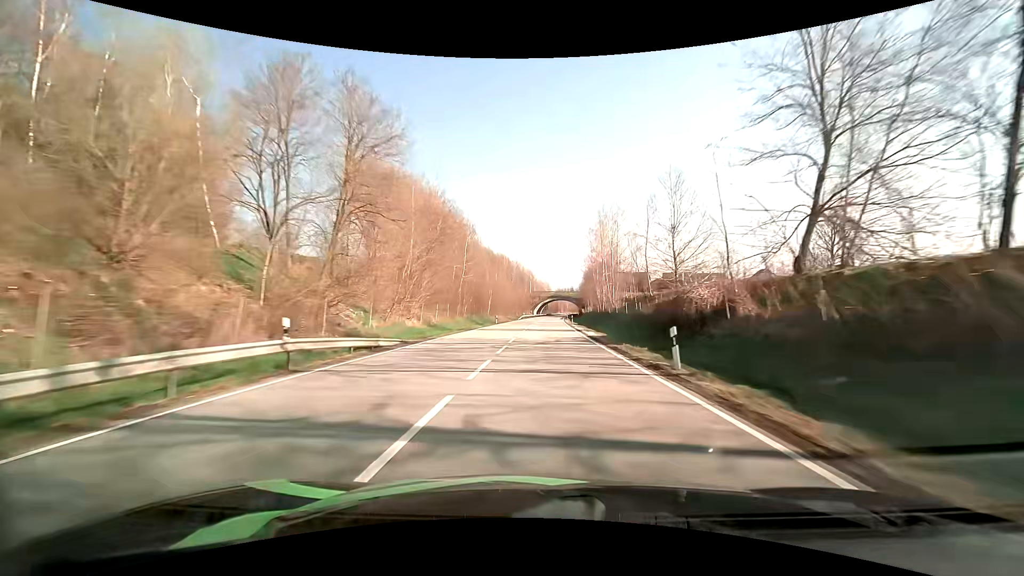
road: primary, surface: asphalt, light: Day
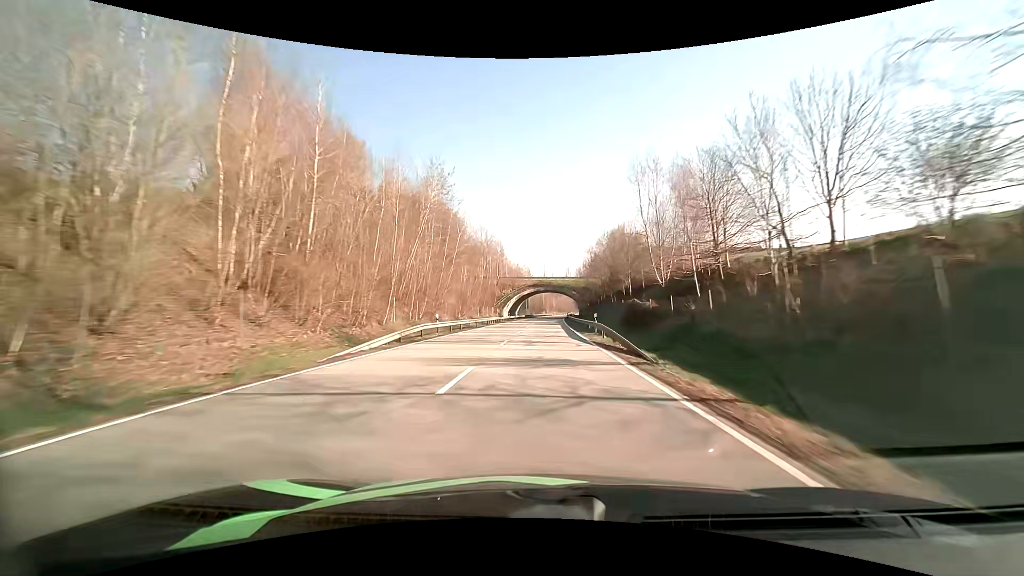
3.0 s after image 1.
(+1.7, +81.0) m; +2°
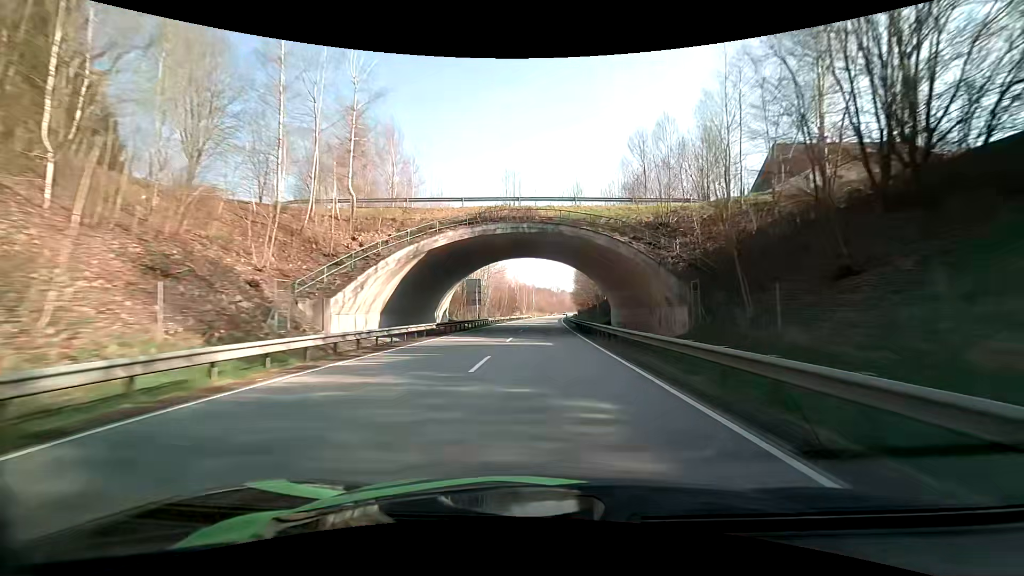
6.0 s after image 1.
(+1.6, +80.9) m; +3°
(0, +10) (0, +20) (0, +30) (0, +40) (0, +50) (0, +60) (+1, +70) (+1, +80) (+1, +90) (+2, +100) m
